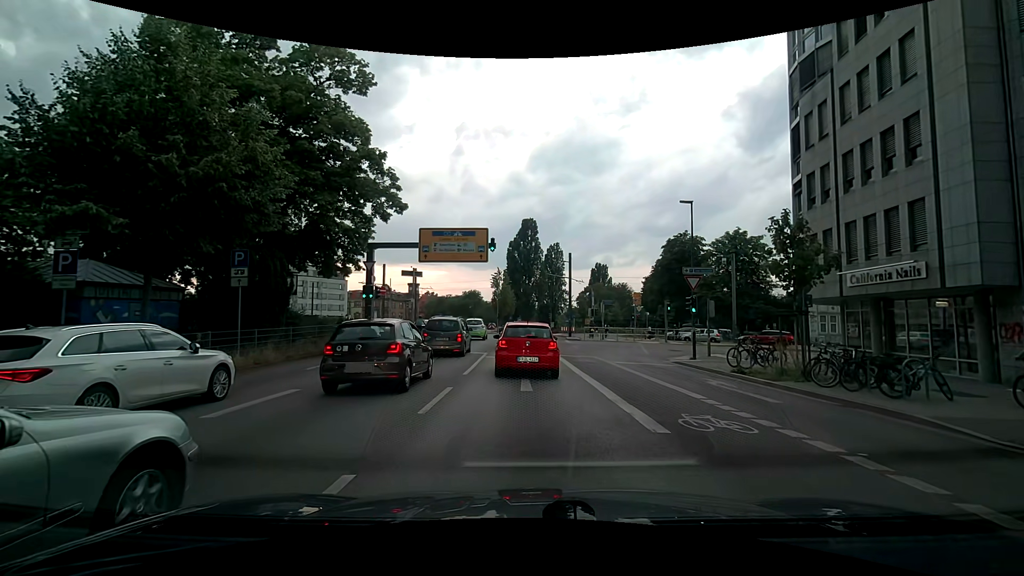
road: primary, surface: asphalt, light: Day
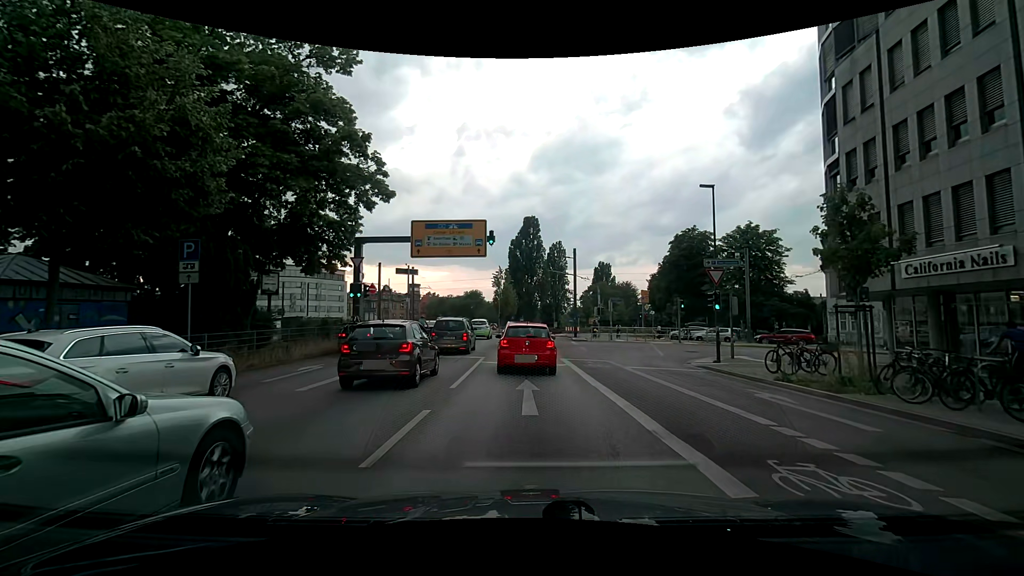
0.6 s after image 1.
(0.0, +2.8) m; +1°
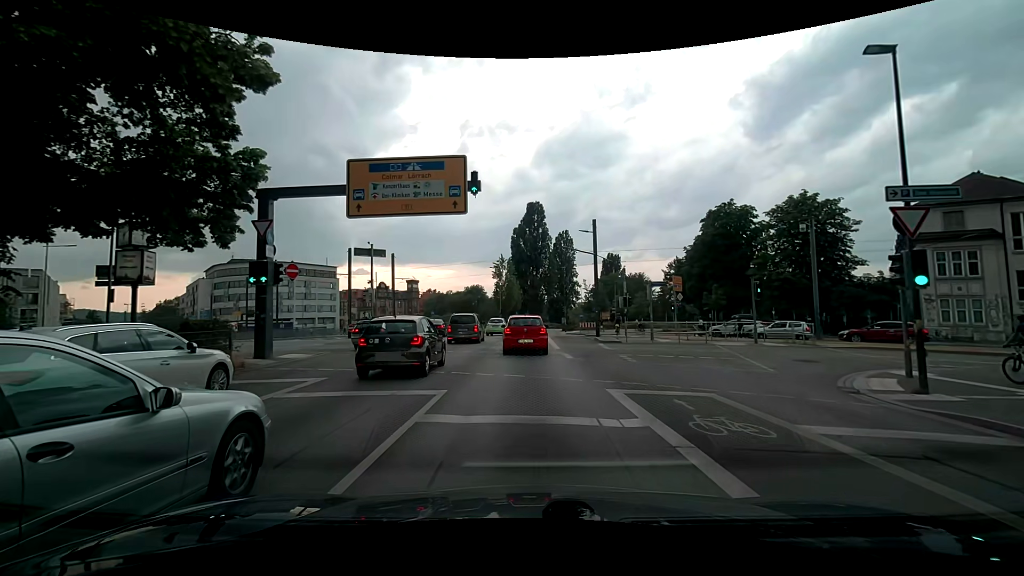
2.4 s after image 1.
(-0.4, +11.3) m; -1°
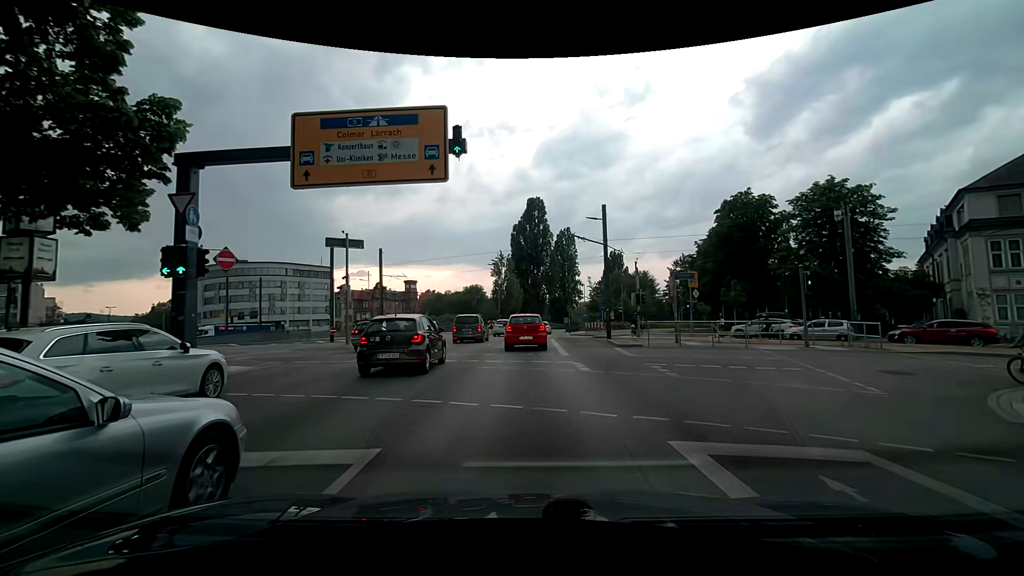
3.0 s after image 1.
(0.0, +4.4) m; -1°
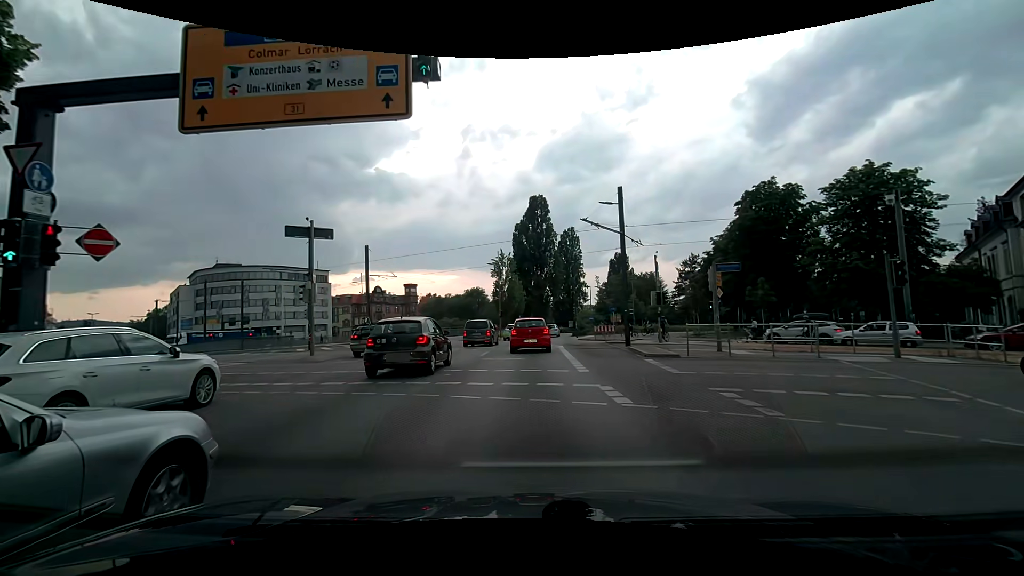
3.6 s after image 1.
(0.0, +4.8) m; 0°
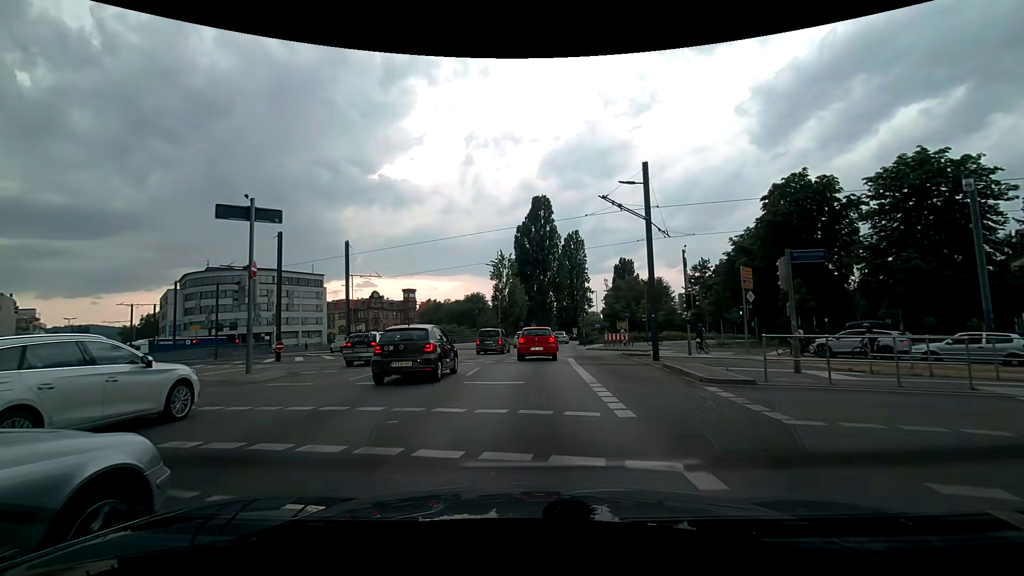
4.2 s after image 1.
(-0.1, +5.2) m; -1°
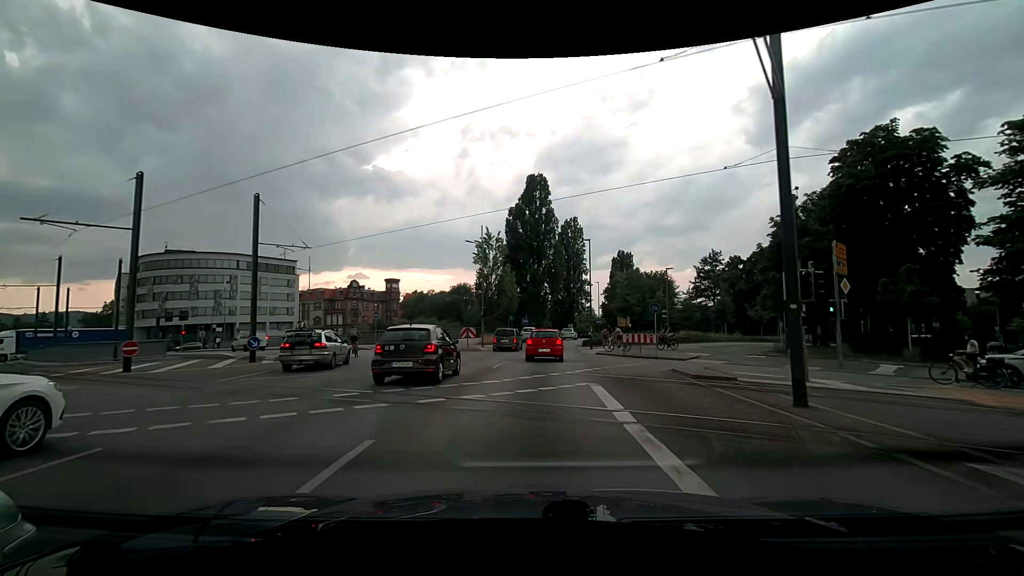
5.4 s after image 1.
(+0.1, +11.3) m; +1°
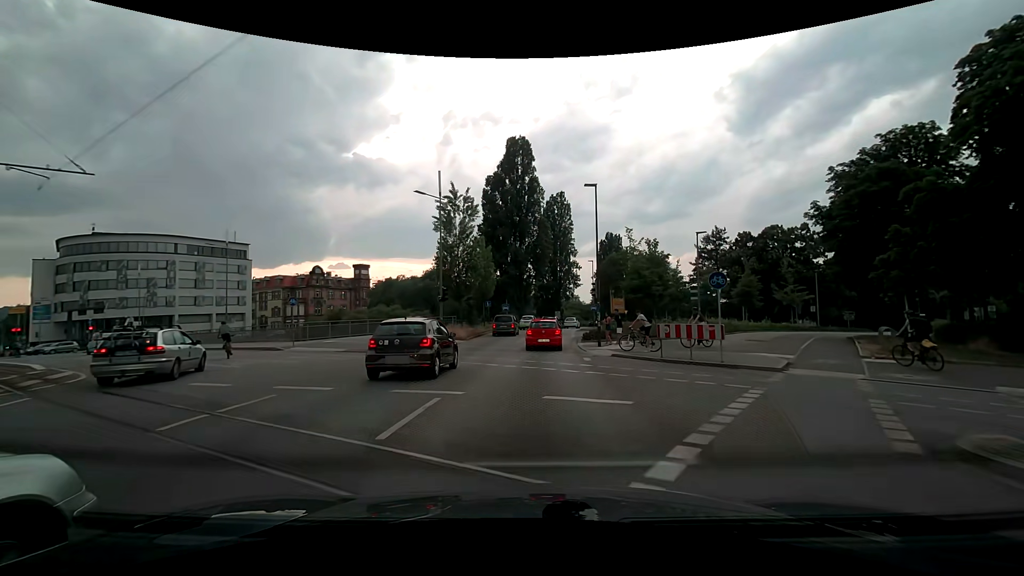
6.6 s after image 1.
(+0.2, +12.1) m; +2°
(0, +10) (0, +20) (0, +30) (+1, +40) (+2, +50) (+3, +60) (+5, +70) (+7, +79) (+9, +89) (+12, +99) m
